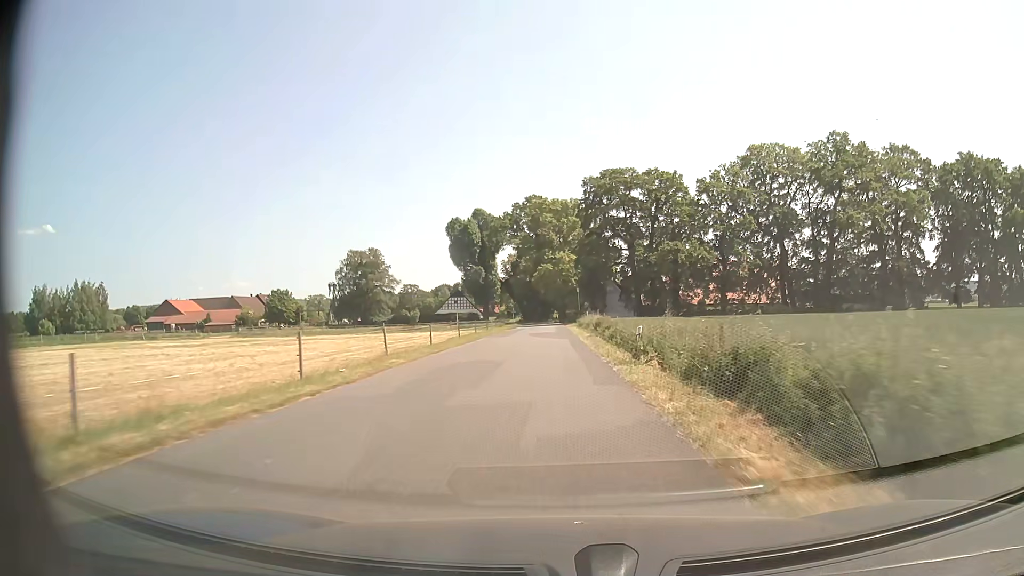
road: unclassified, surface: asphalt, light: Day
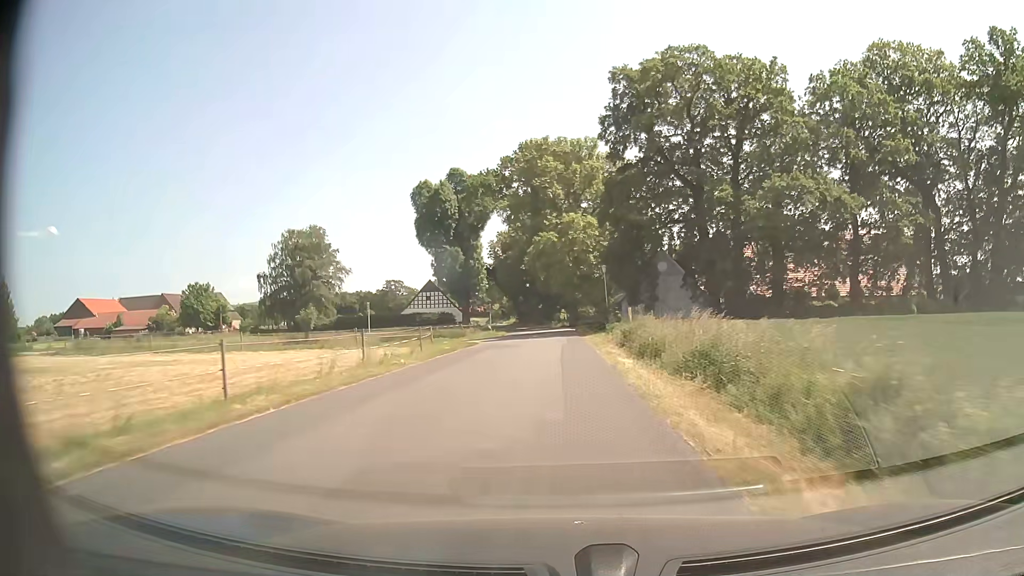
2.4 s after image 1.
(-0.1, +42.9) m; 0°
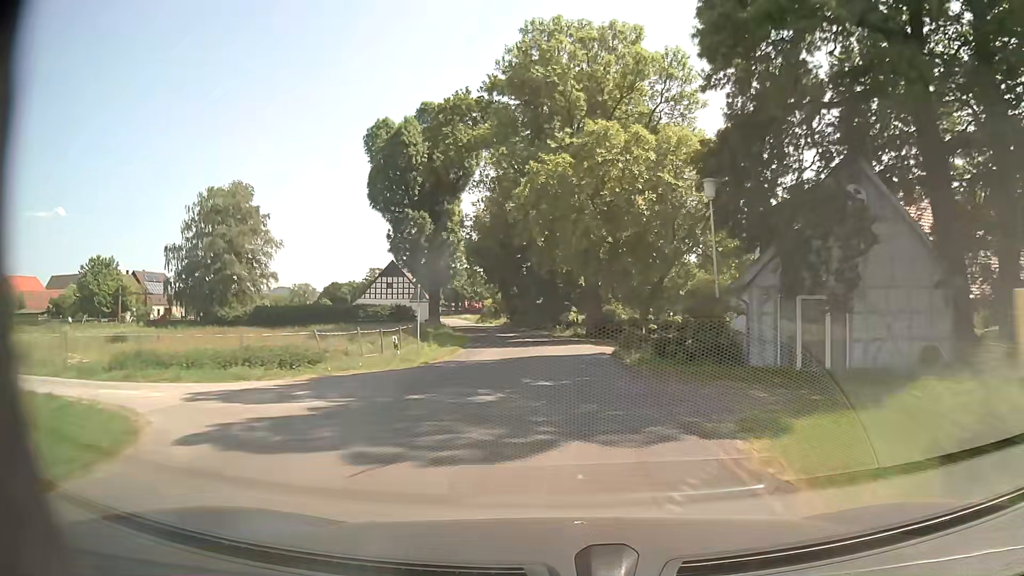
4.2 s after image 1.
(-0.4, +33.1) m; -1°
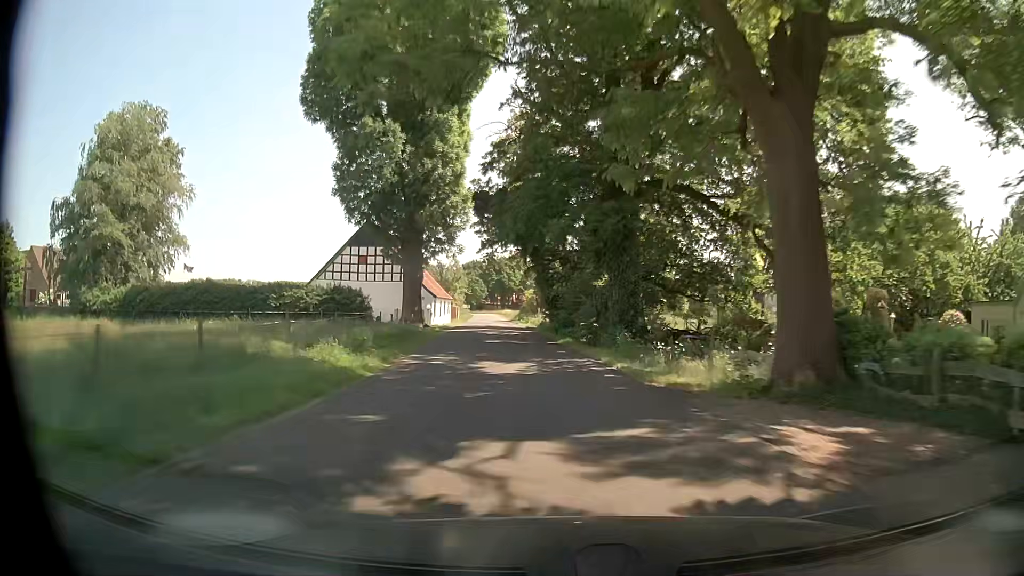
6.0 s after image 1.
(-0.8, +33.2) m; -4°
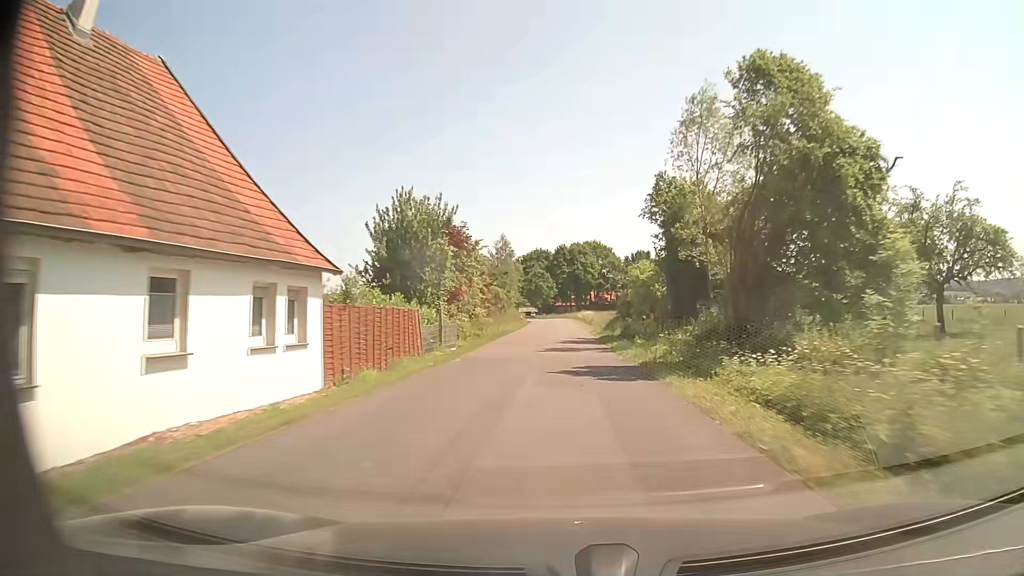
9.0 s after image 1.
(-4.7, +56.9) m; -6°
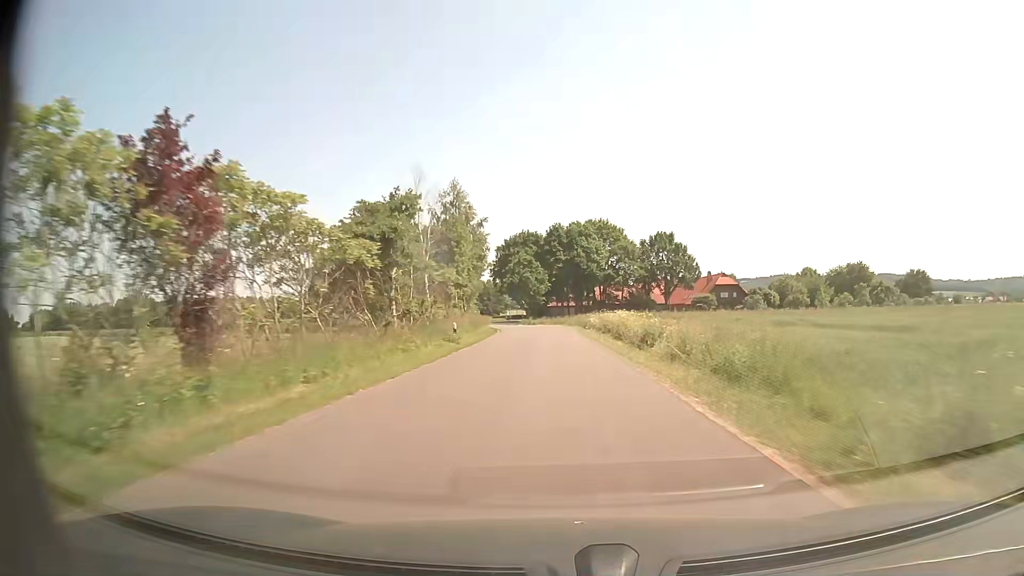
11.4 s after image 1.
(0.0, +47.6) m; 0°
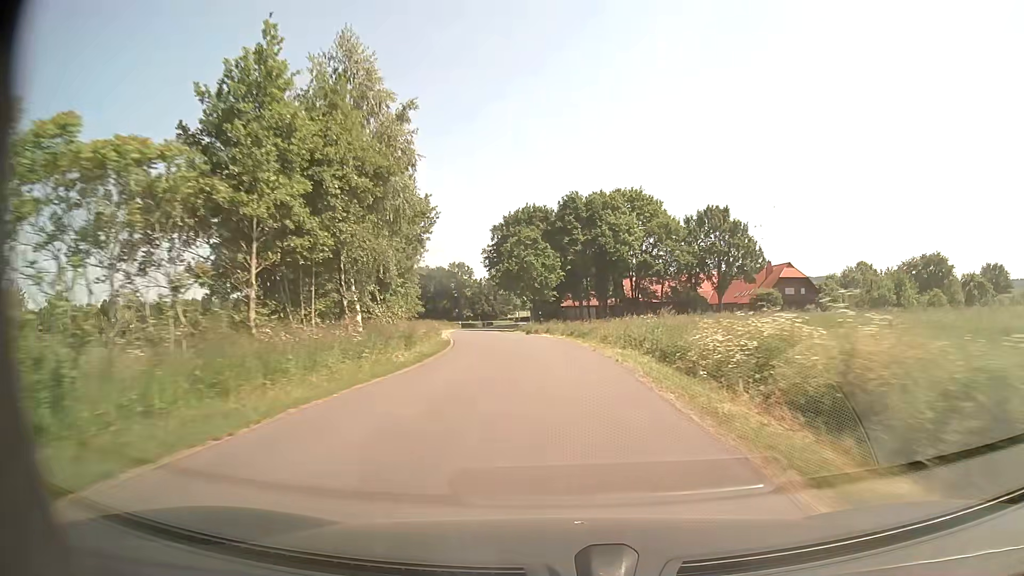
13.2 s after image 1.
(+0.1, +36.4) m; -1°
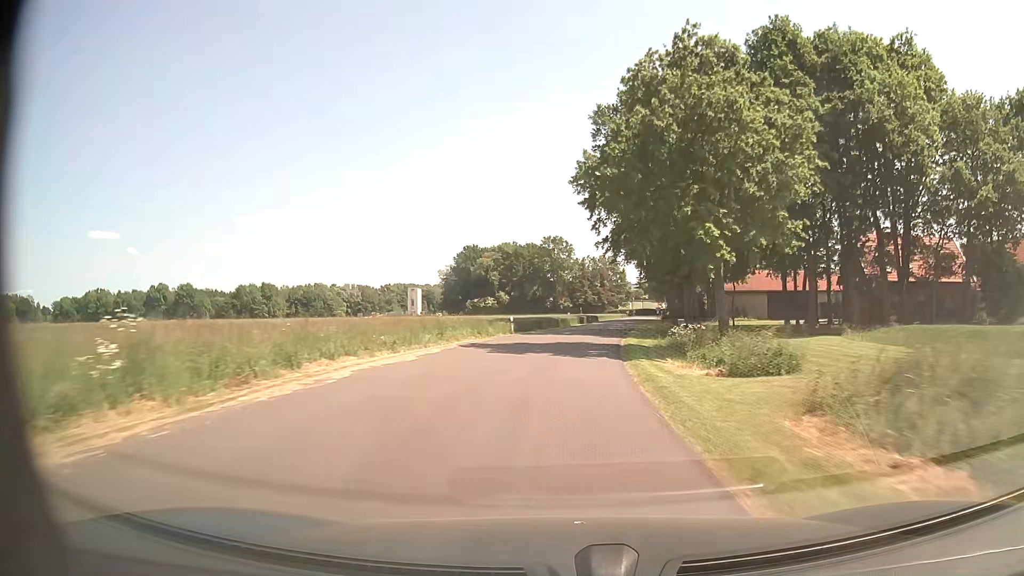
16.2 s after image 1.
(-5.1, +58.6) m; -9°
(0, +10) (0, +20) (+1, +30) (+2, +40) (+3, +50) (+5, +60) (+7, +70) (+8, +79) (+10, +89) (+11, +99) m
